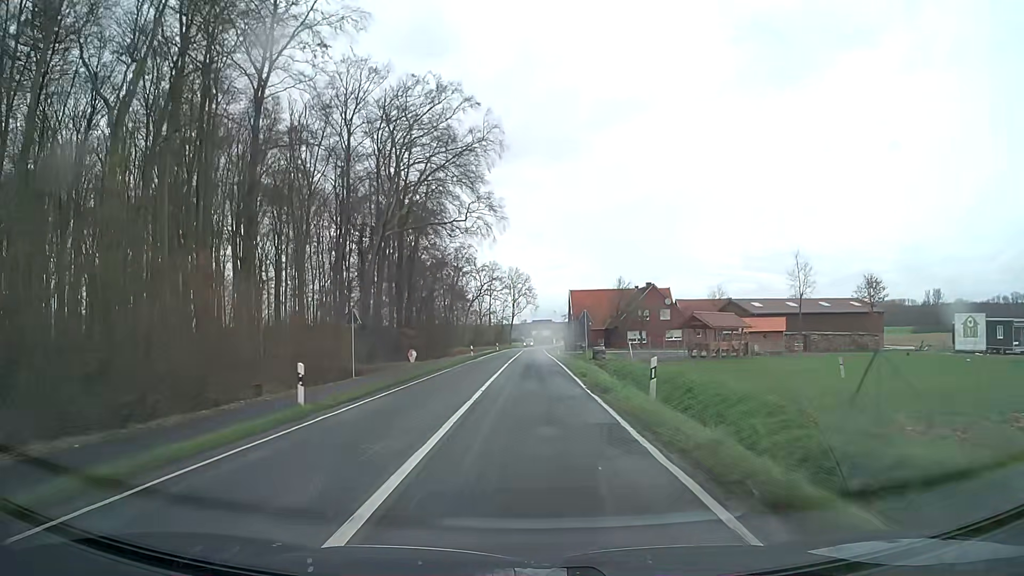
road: secondary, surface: asphalt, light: Day
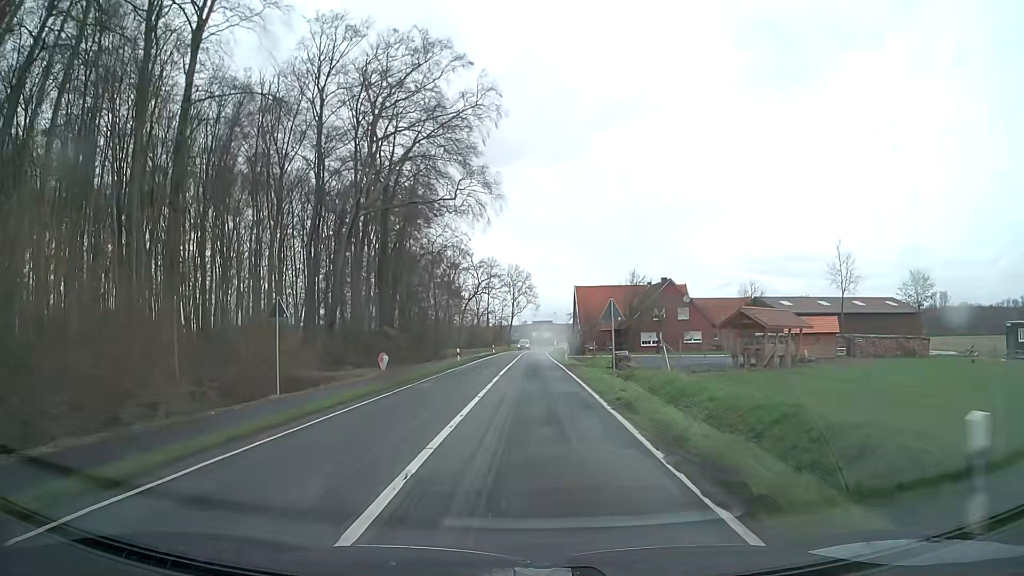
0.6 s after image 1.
(-0.1, +10.6) m; -1°
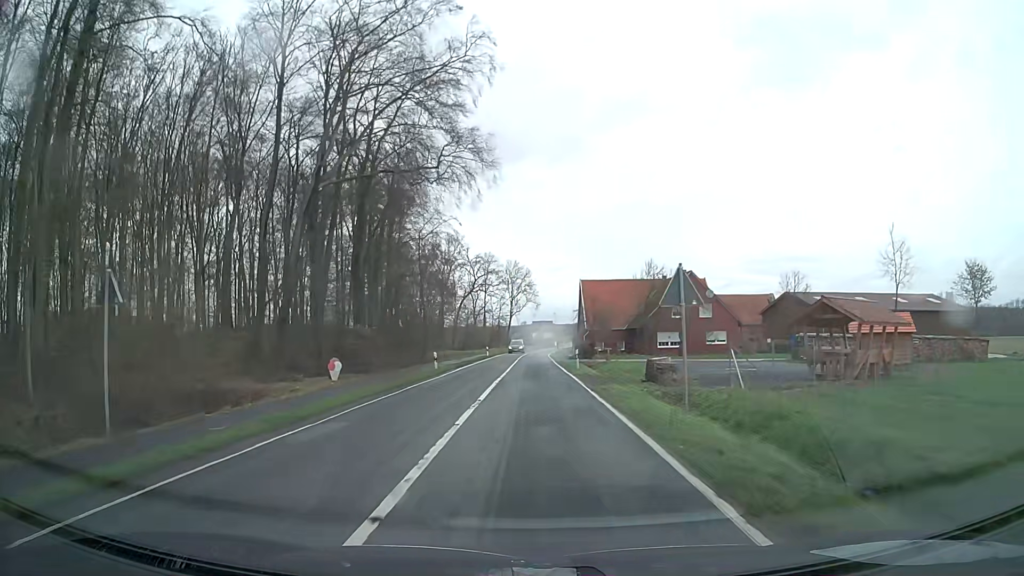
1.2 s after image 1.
(0.0, +10.6) m; 0°
(0, +10) (0, +20) (0, +30) (0, +40) (0, +50) (+1, +60) (+1, +70) (+1, +80) (+2, +90) (+2, +100) m
